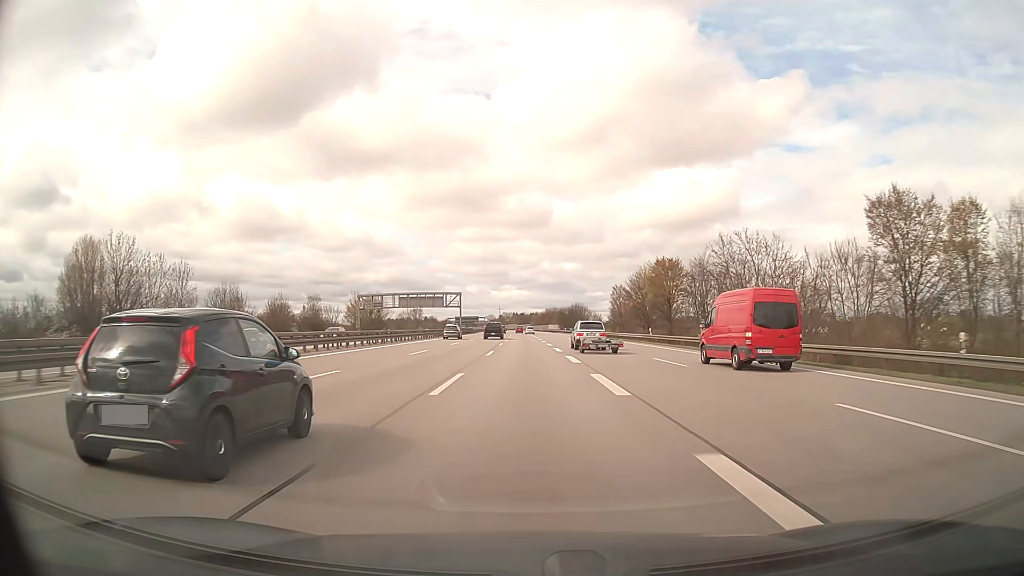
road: motorway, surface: asphalt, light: Day
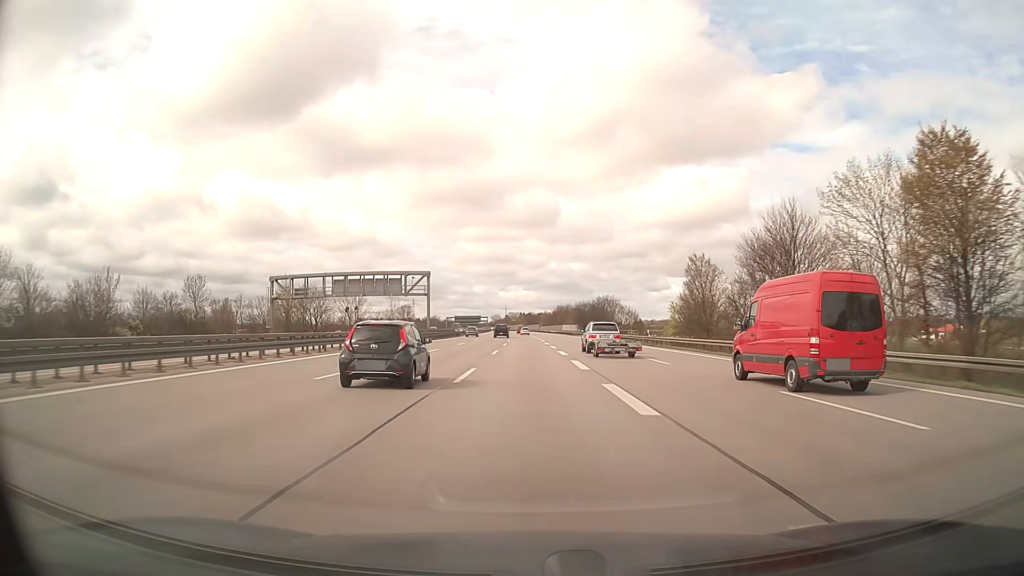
(-0.2, +50.9) m; -1°
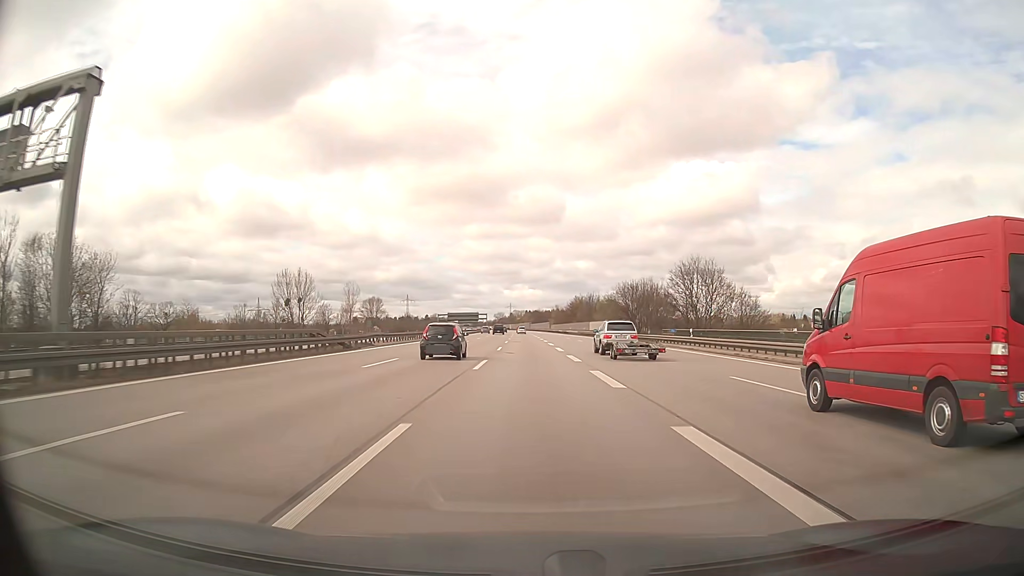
(-0.4, +67.8) m; -1°
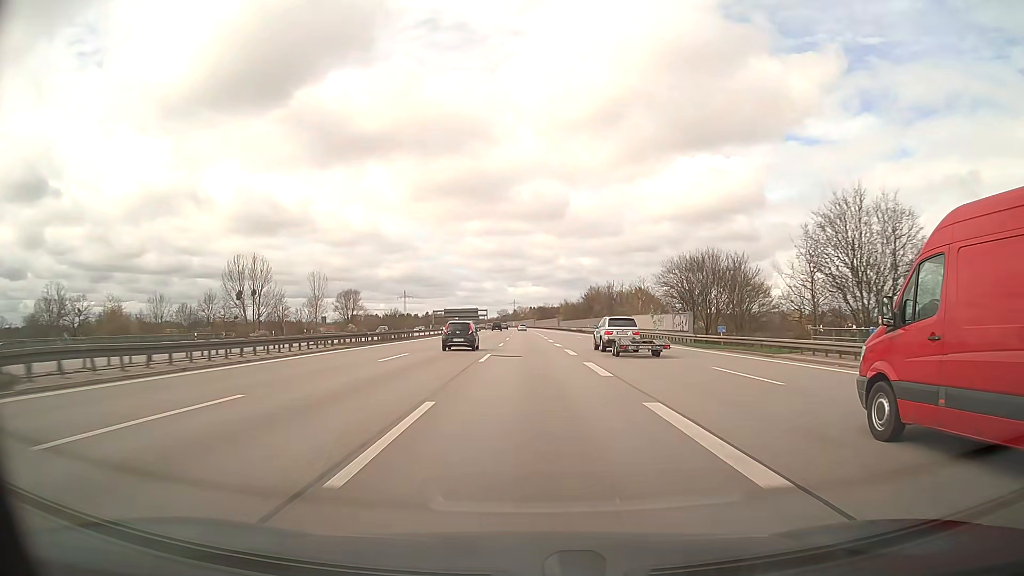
(-0.1, +33.9) m; 0°
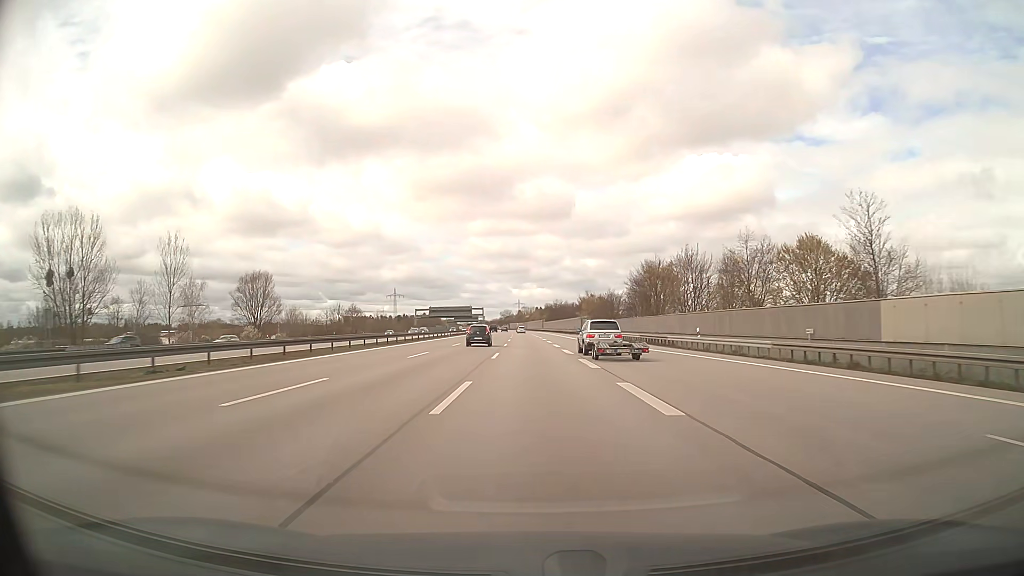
(-0.5, +67.6) m; -1°
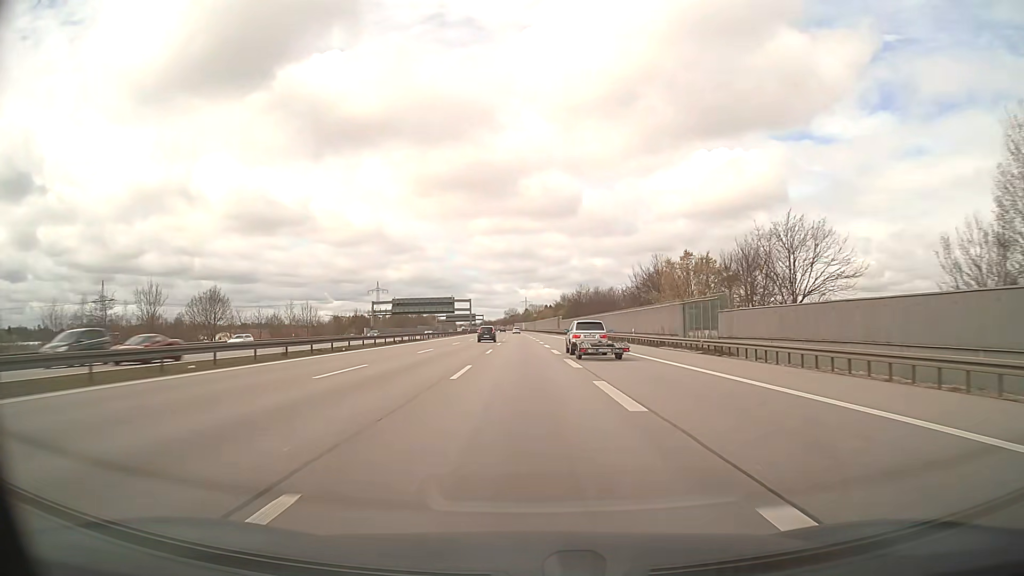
(-0.3, +84.1) m; -1°
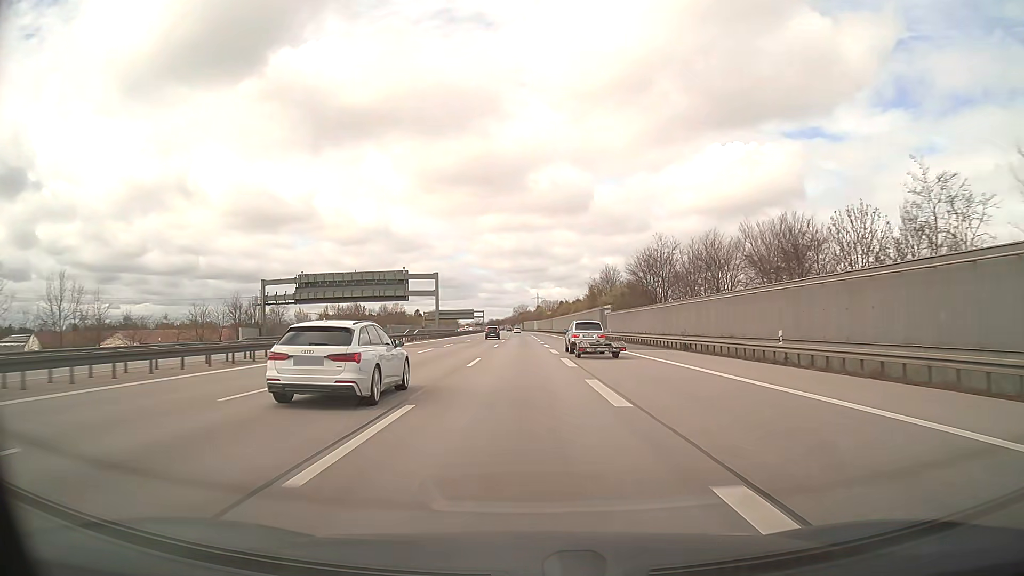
(-0.9, +83.9) m; -1°
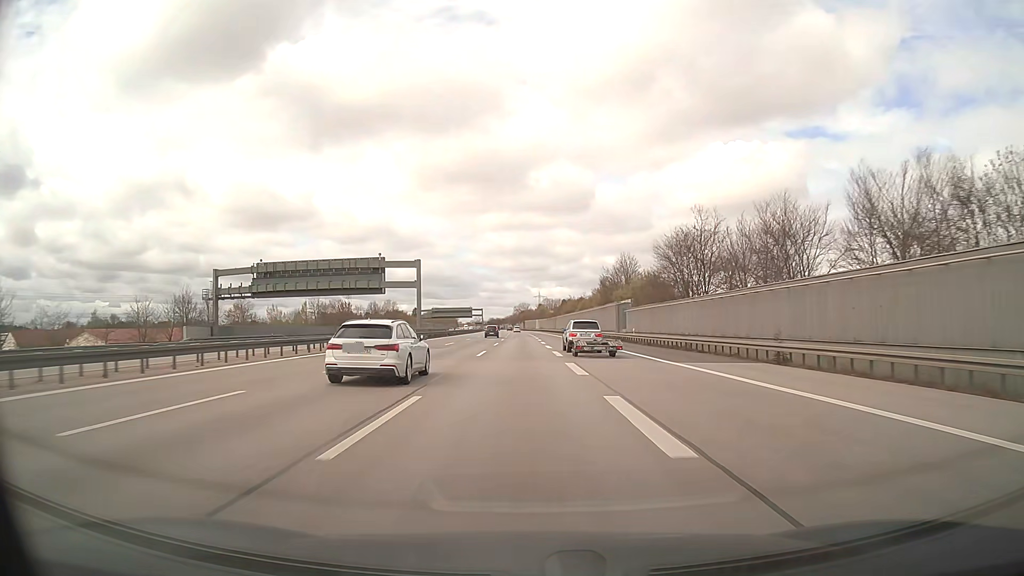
(0.0, +16.8) m; 0°
(0, +10) (0, +20) (0, +30) (0, +40) (0, +50) (0, +60) (-1, +70) (-1, +80) (-1, +90) (-1, +100) m
